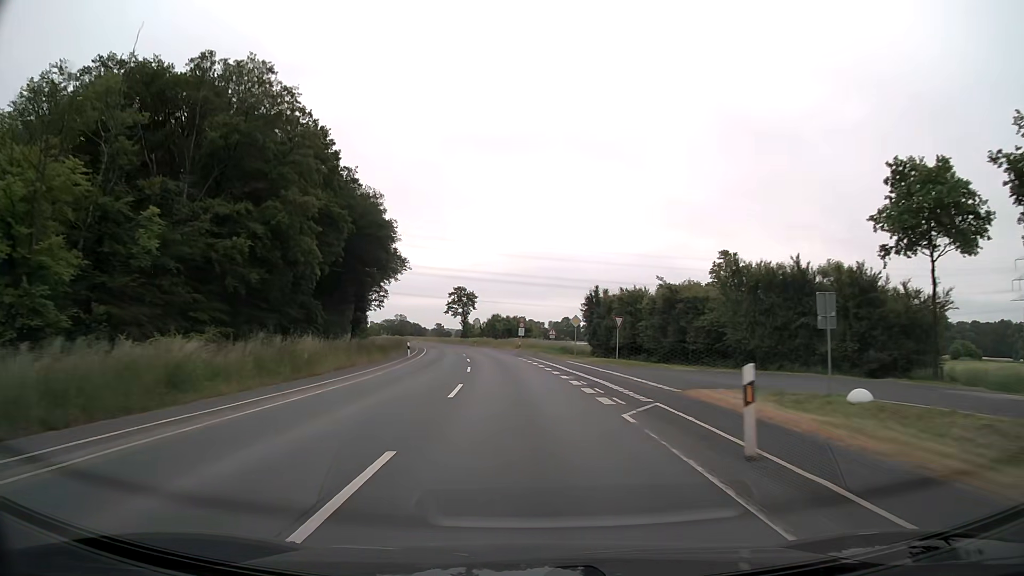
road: secondary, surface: asphalt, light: Day
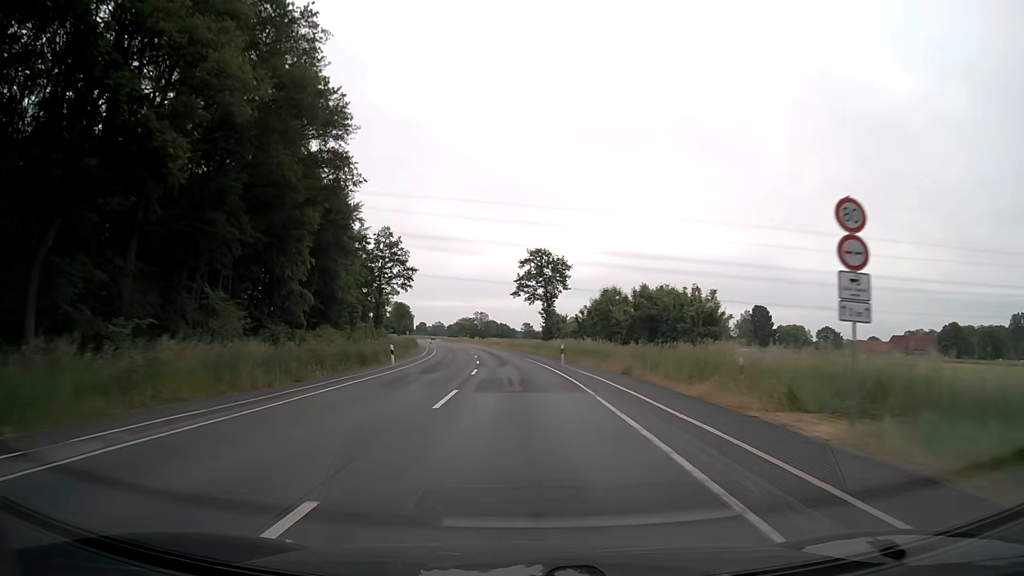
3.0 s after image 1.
(-4.3, +63.1) m; -8°
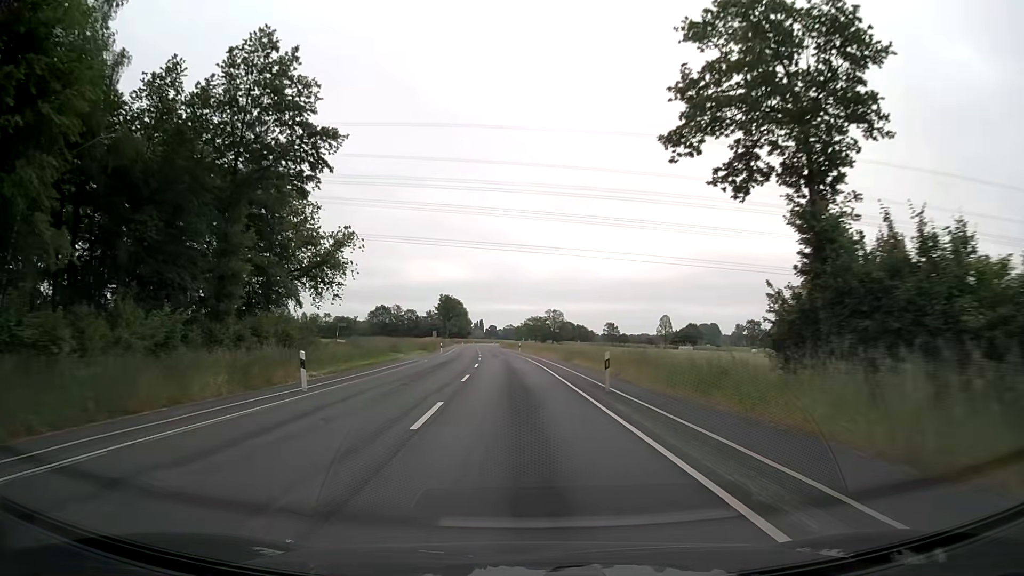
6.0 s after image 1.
(-3.6, +63.3) m; -6°
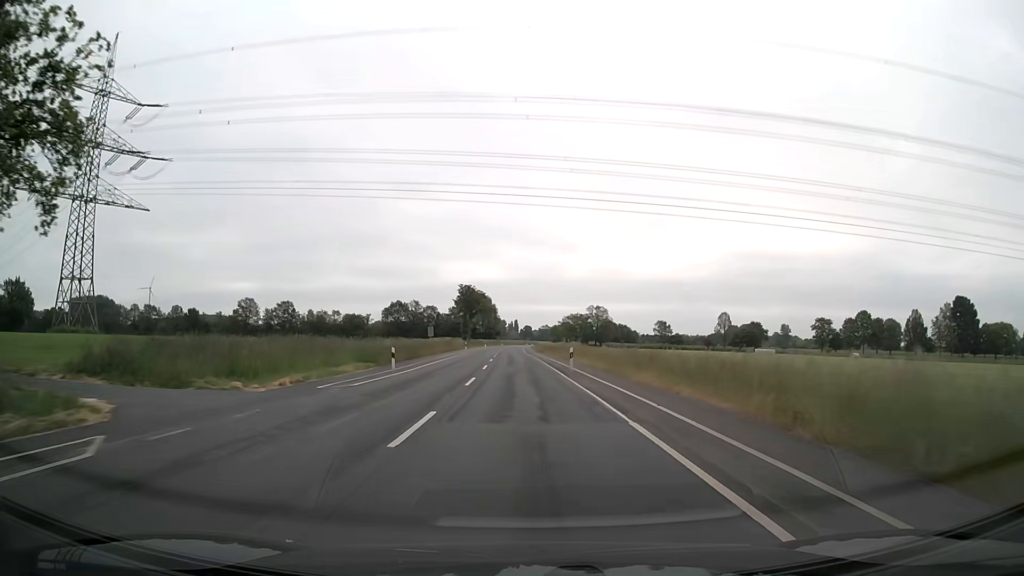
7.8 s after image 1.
(-1.2, +38.1) m; -3°
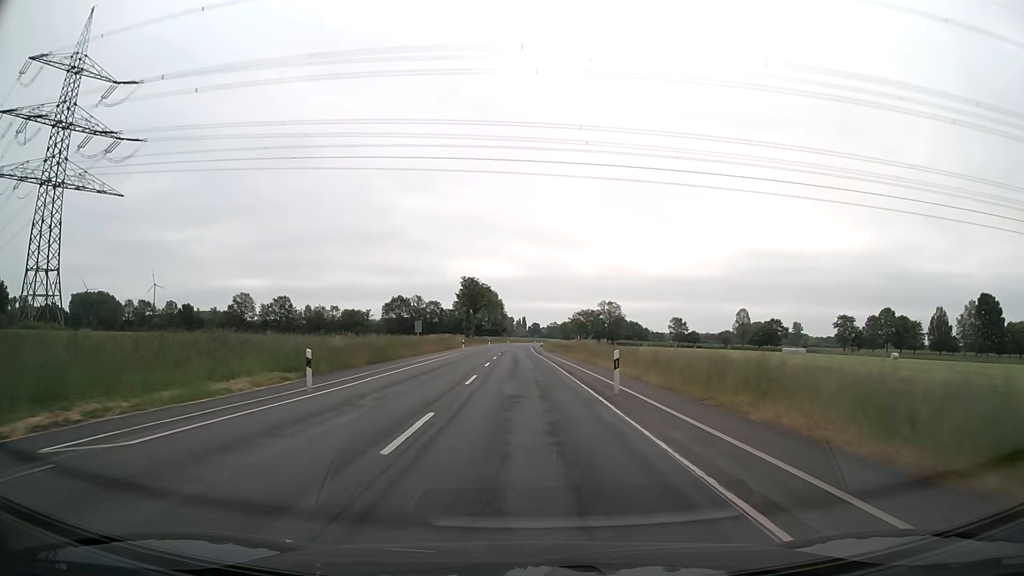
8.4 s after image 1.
(-0.1, +12.7) m; -1°
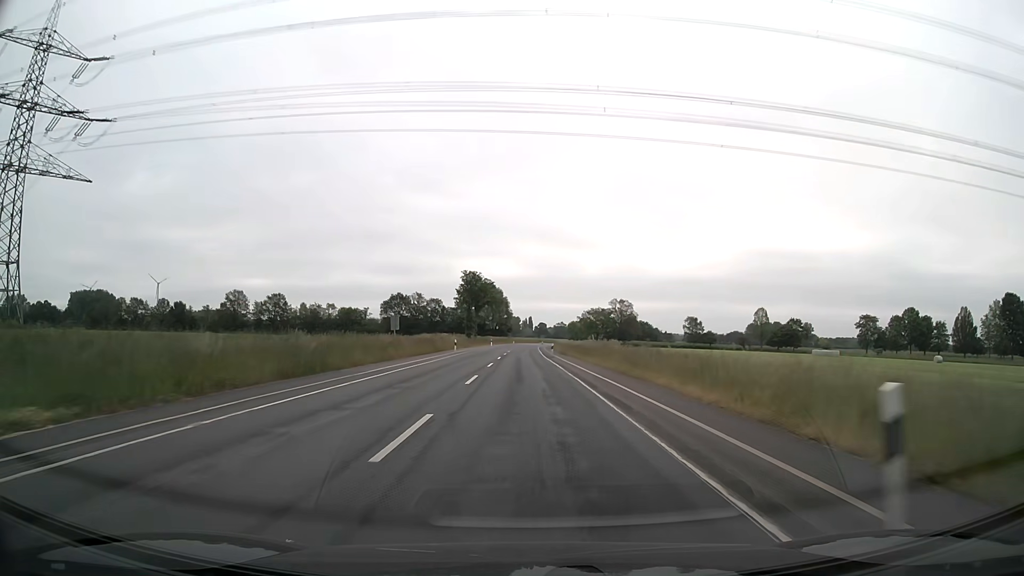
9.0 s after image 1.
(-0.1, +12.7) m; 0°
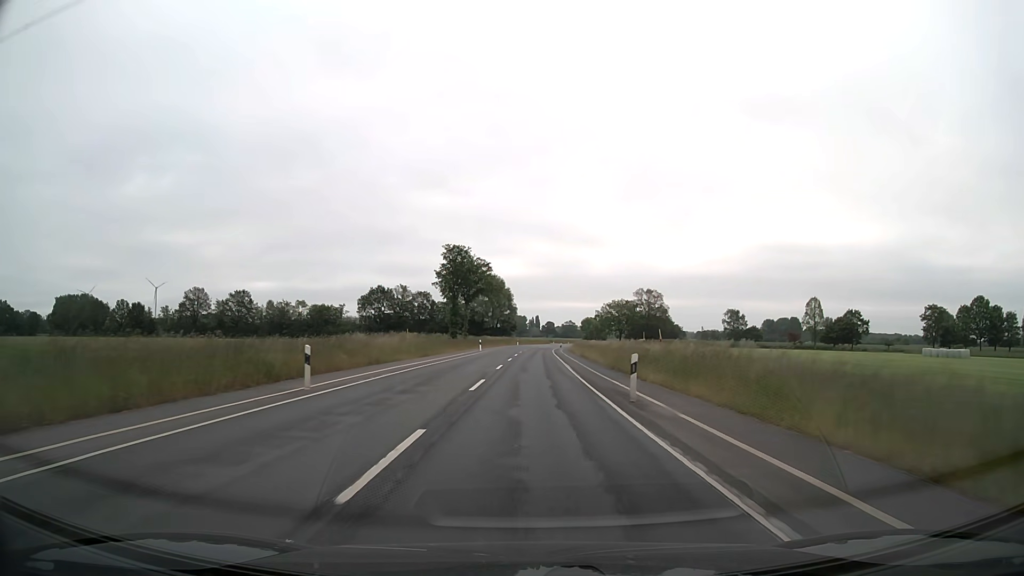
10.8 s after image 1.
(-0.3, +38.1) m; -1°
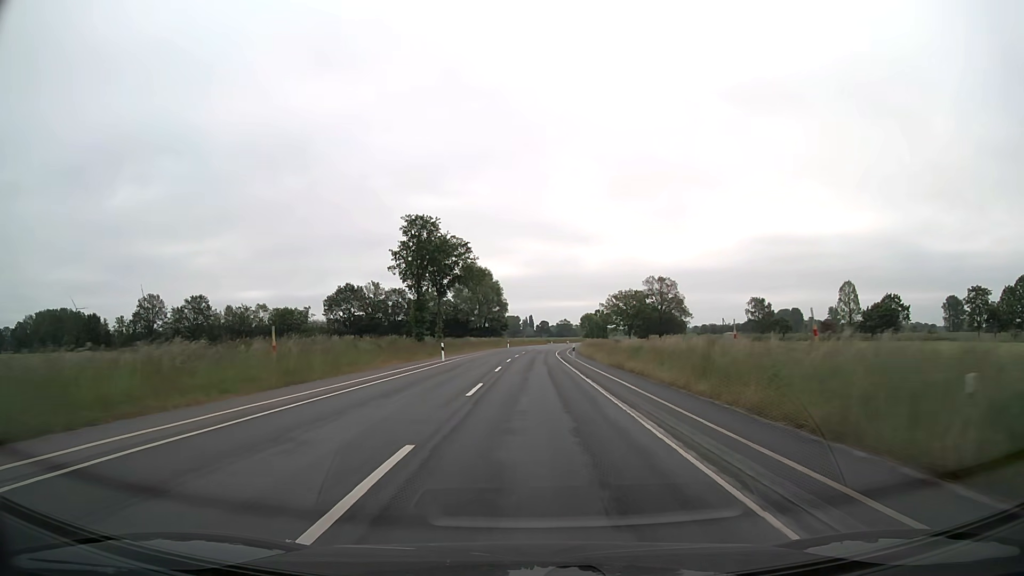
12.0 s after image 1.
(+0.1, +25.4) m; +1°
(0, +10) (0, +20) (0, +30) (0, +40) (+1, +50) (+1, +60) (+1, +70) (+2, +80) (+2, +90) (+3, +100) m
